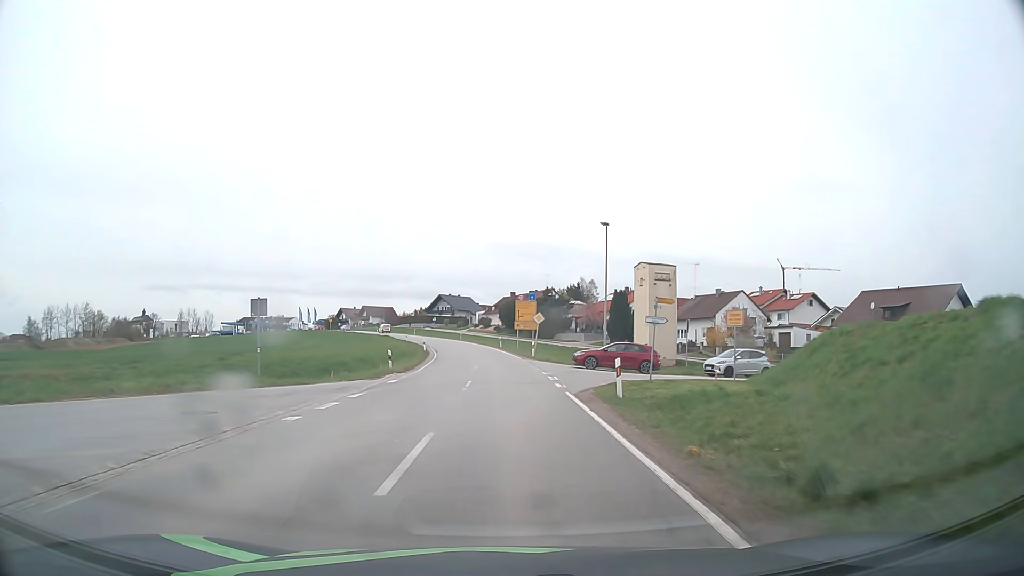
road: secondary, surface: asphalt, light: Day
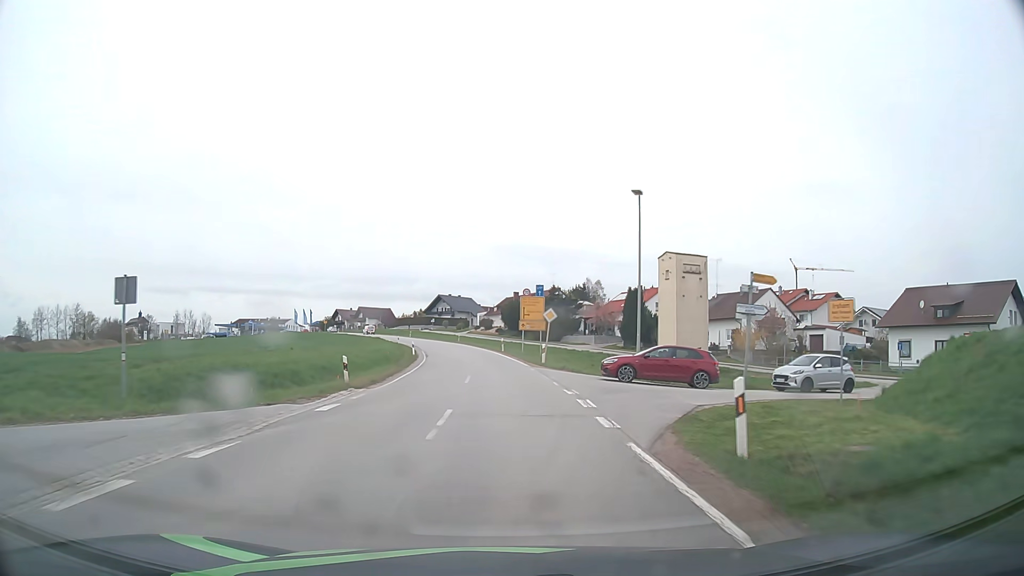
(0.0, +9.0) m; 0°
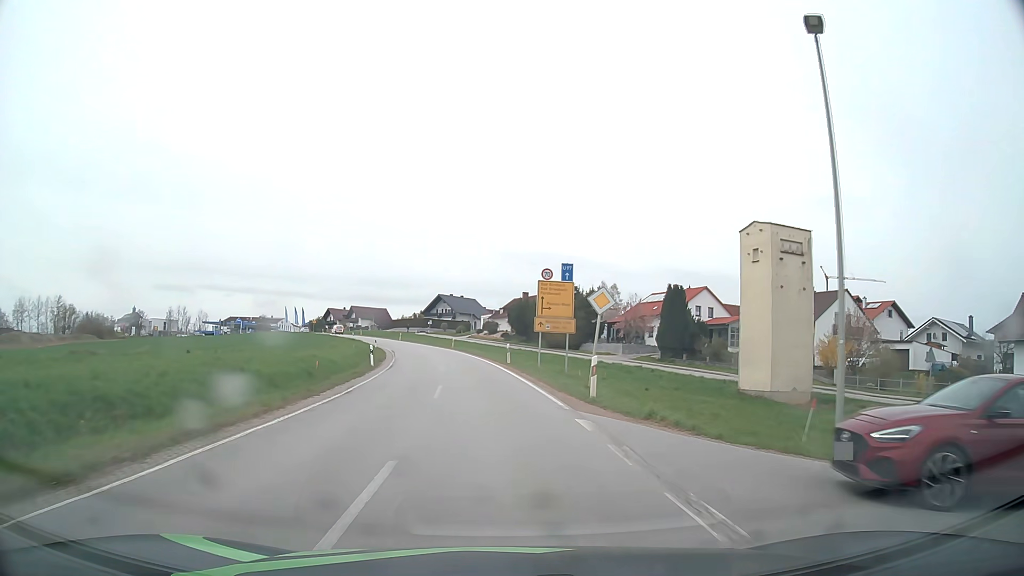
(0.0, +18.0) m; 0°
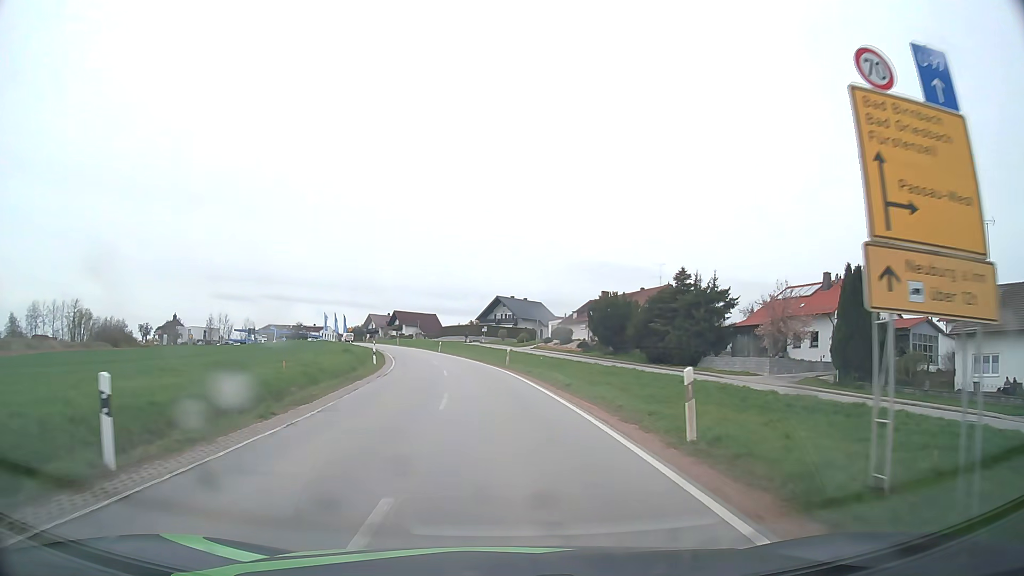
(-1.4, +27.1) m; -6°
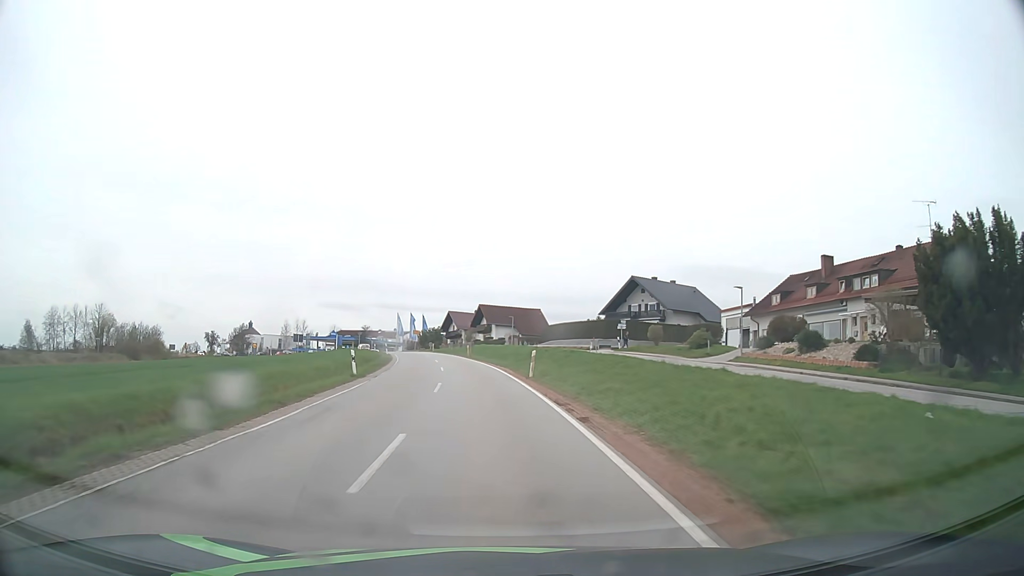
(-3.2, +45.5) m; -9°
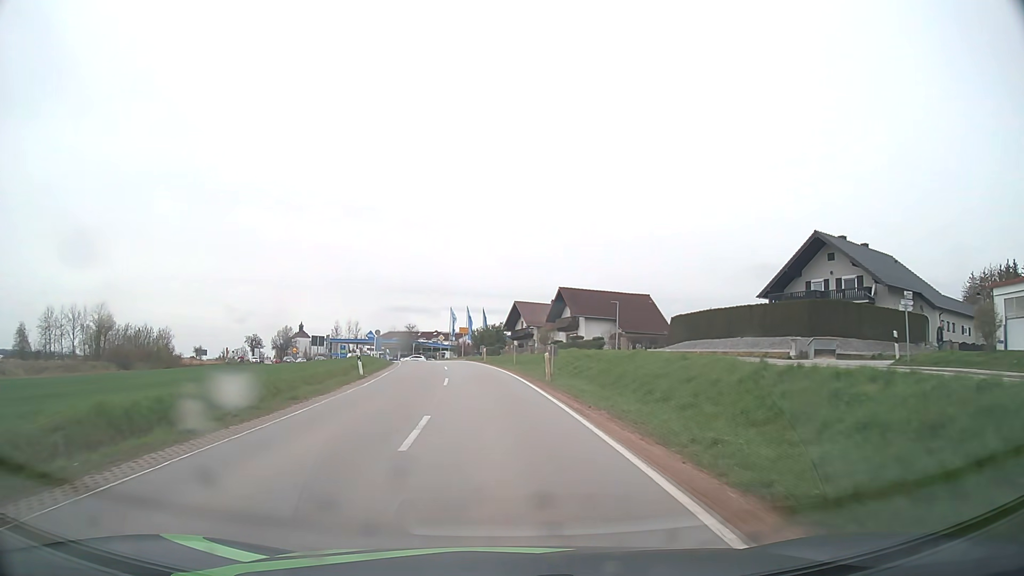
(-2.0, +34.7) m; -6°
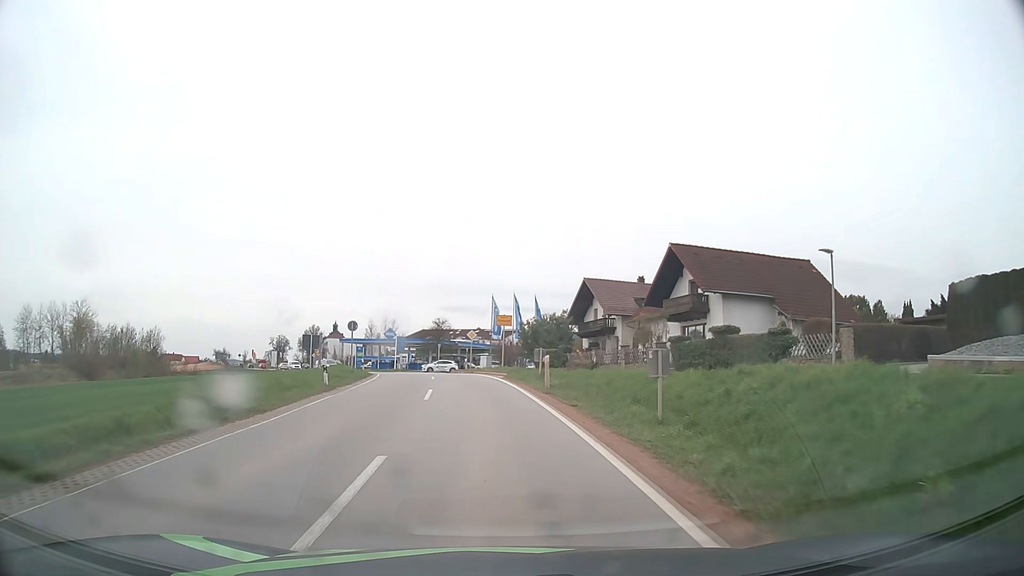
(-1.1, +29.0) m; -4°
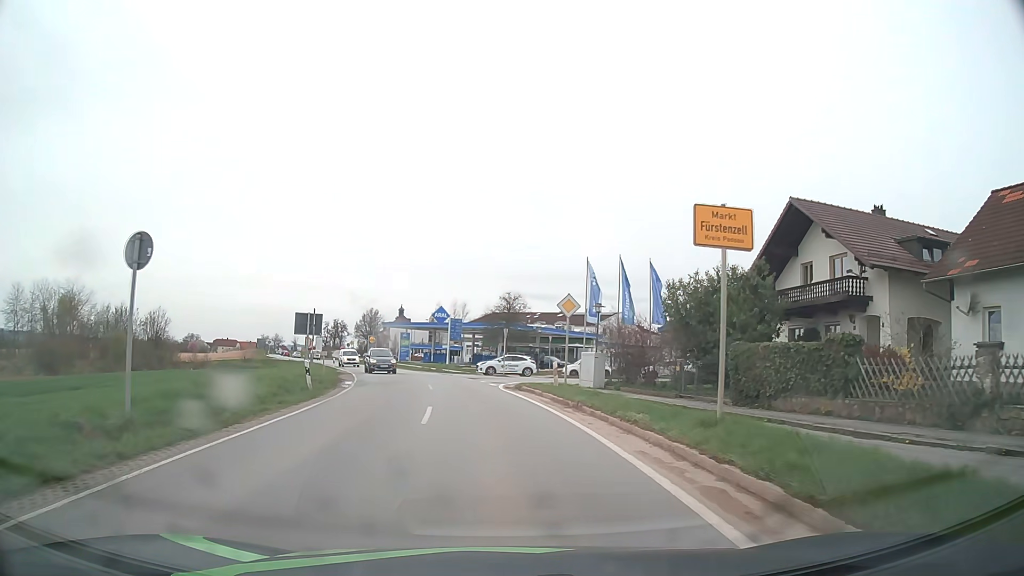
(-1.9, +29.0) m; -7°
(0, +10) (-1, +20) (-2, +30) (-4, +40) (-6, +50) (-9, +59) (-12, +69) (-15, +78) (-19, +87) (-23, +96) m
